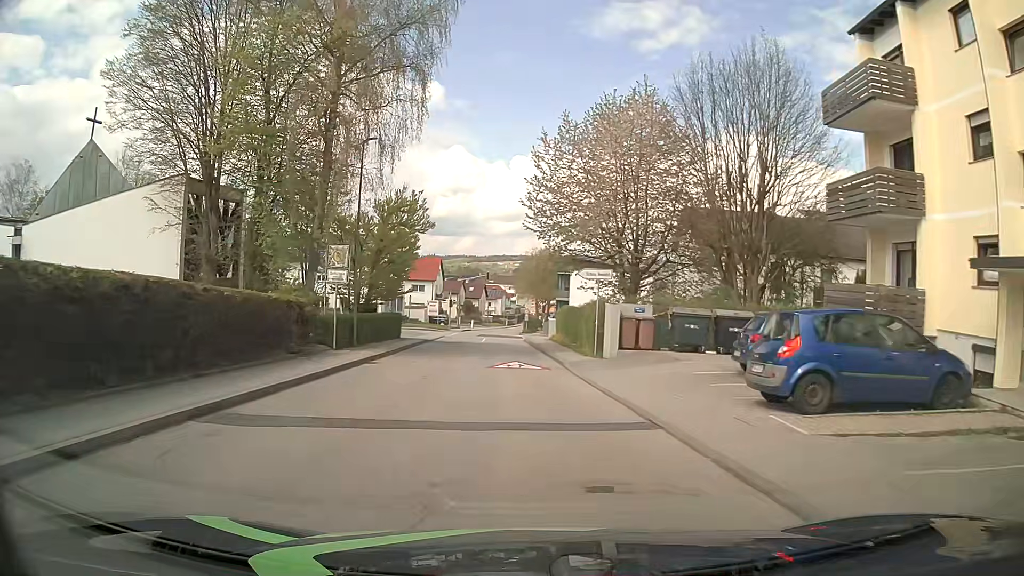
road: unclassified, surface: asphalt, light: Day
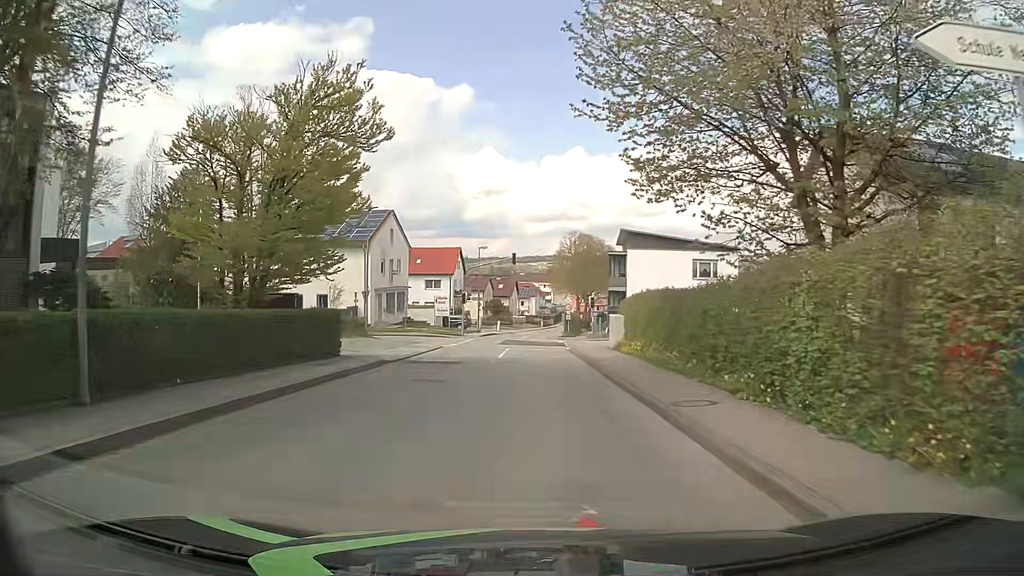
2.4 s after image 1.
(-0.5, +19.4) m; -3°
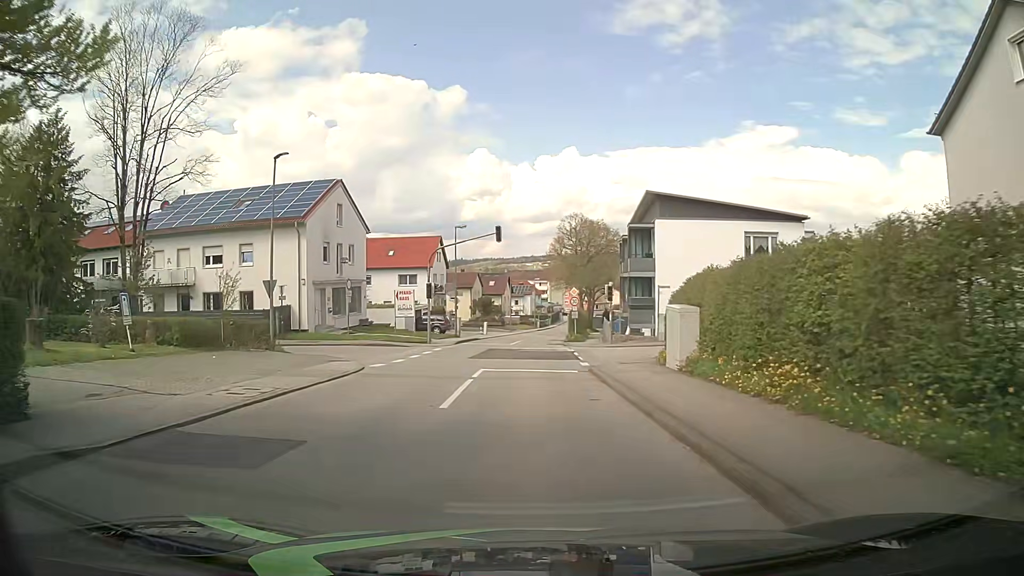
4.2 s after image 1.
(+0.2, +14.5) m; 0°
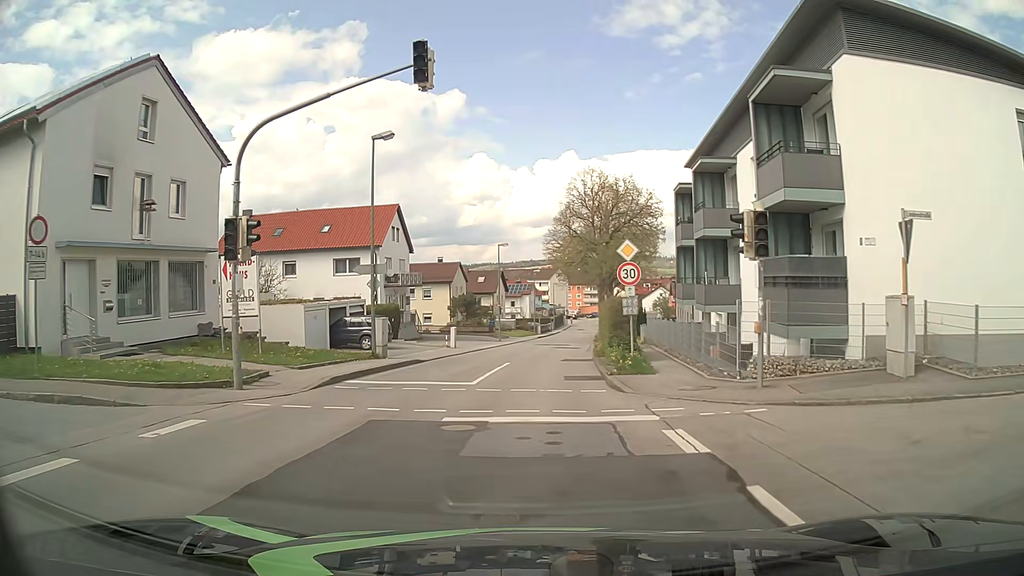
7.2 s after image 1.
(+0.3, +24.2) m; +1°
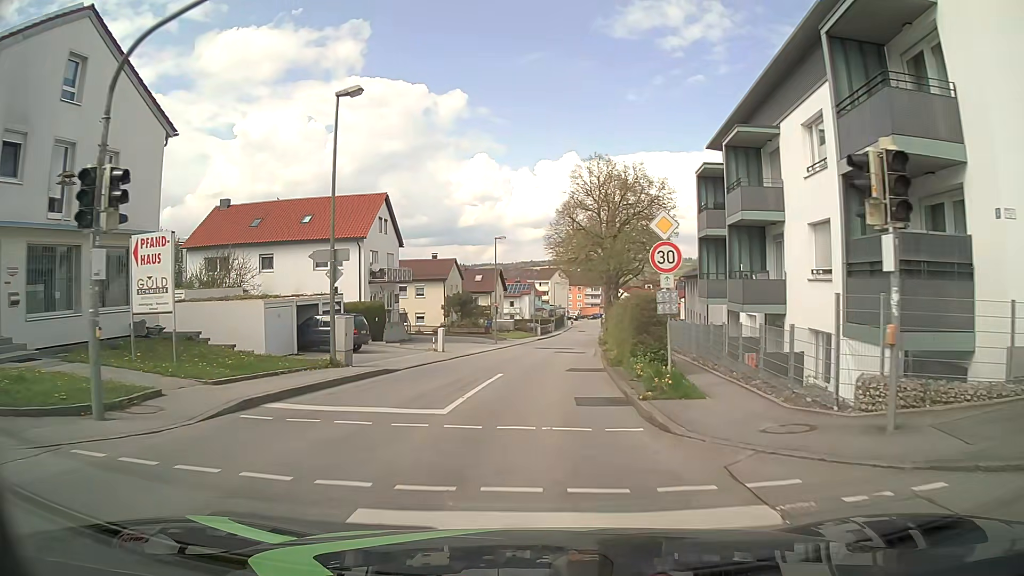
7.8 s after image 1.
(0.0, +4.8) m; -1°
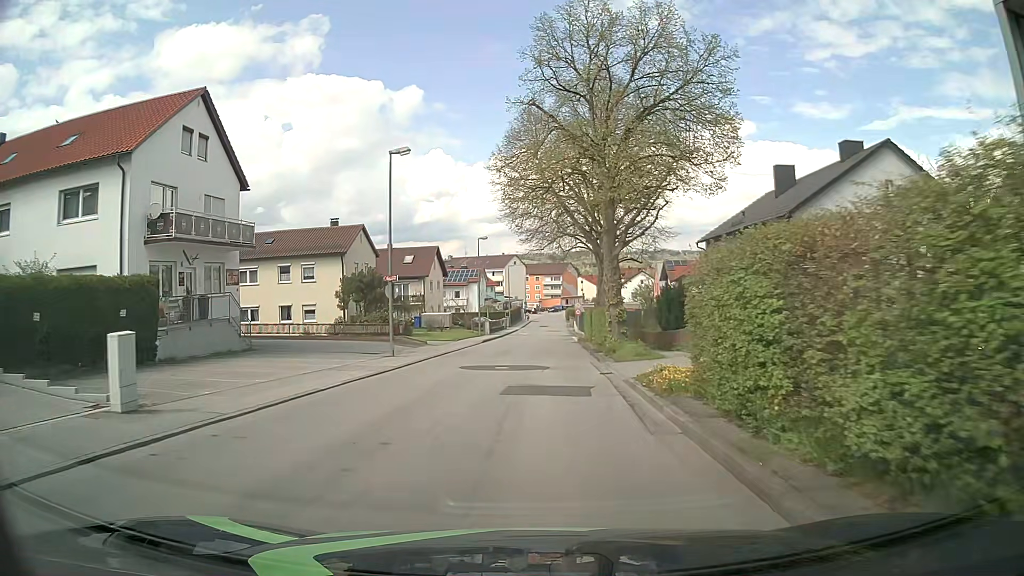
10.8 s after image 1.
(+1.0, +24.1) m; +4°
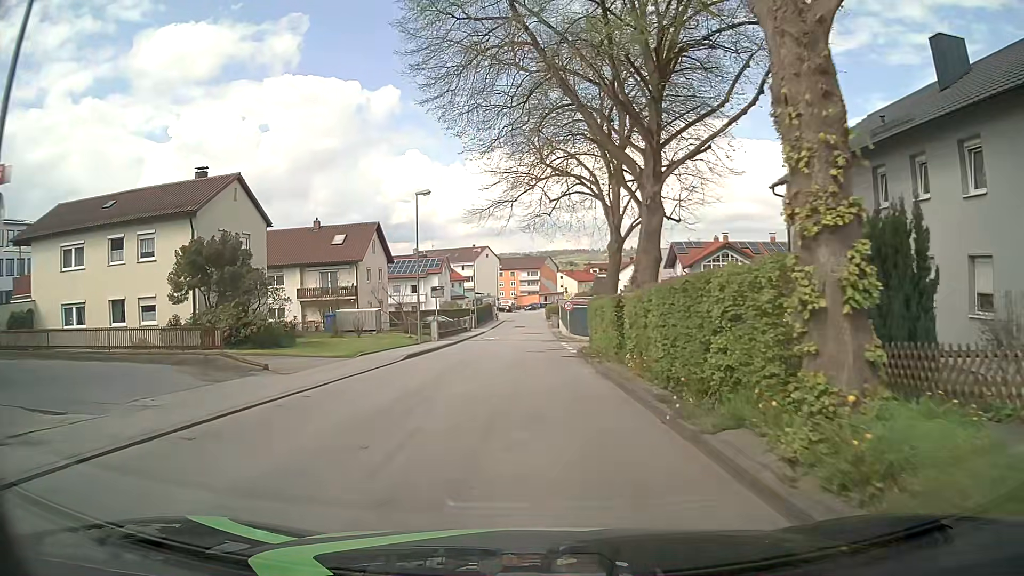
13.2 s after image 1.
(+0.3, +19.4) m; +2°
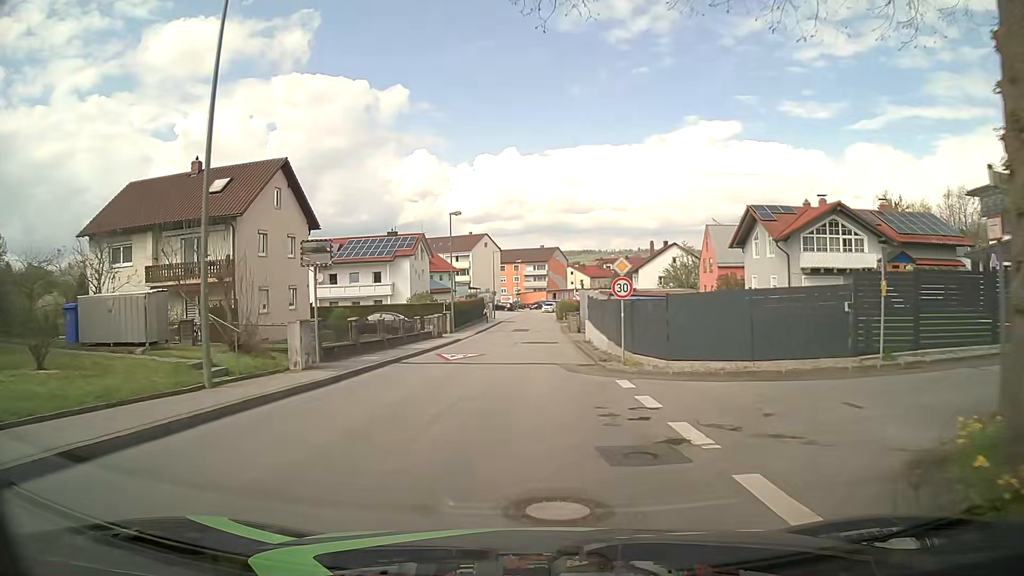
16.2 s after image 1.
(0.0, +24.2) m; 0°
(0, +10) (0, +20) (0, +30) (+1, +40) (+1, +50) (+1, +60) (+1, +70) (+2, +80) (+2, +90) (+3, +100) m
